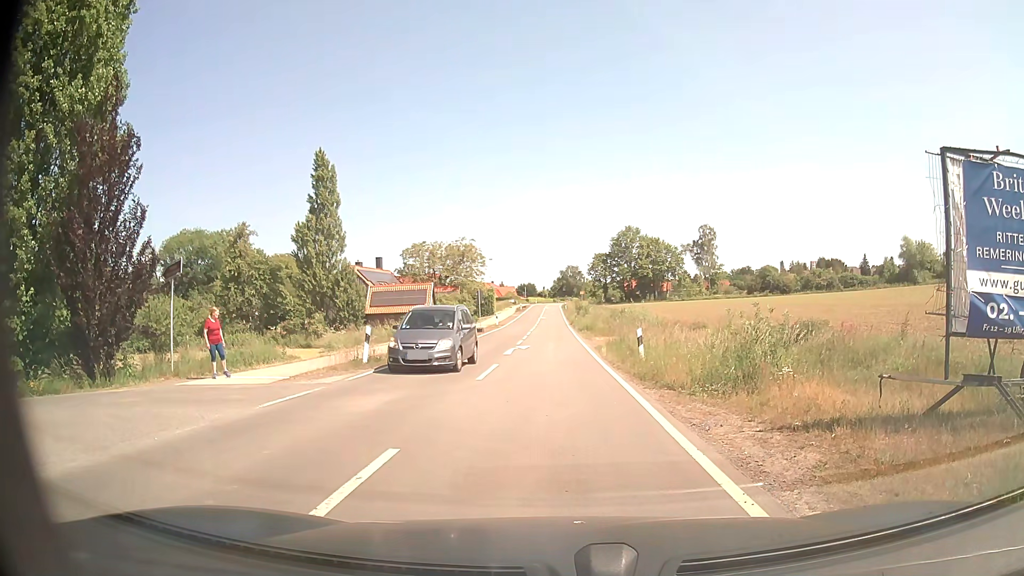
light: Day
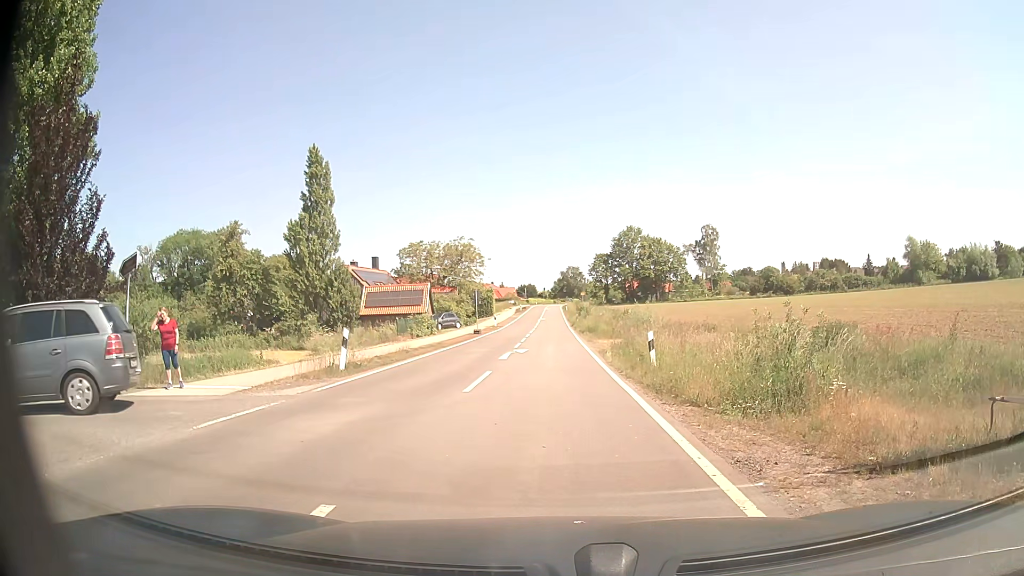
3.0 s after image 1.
(0.0, +2.1) m; 0°
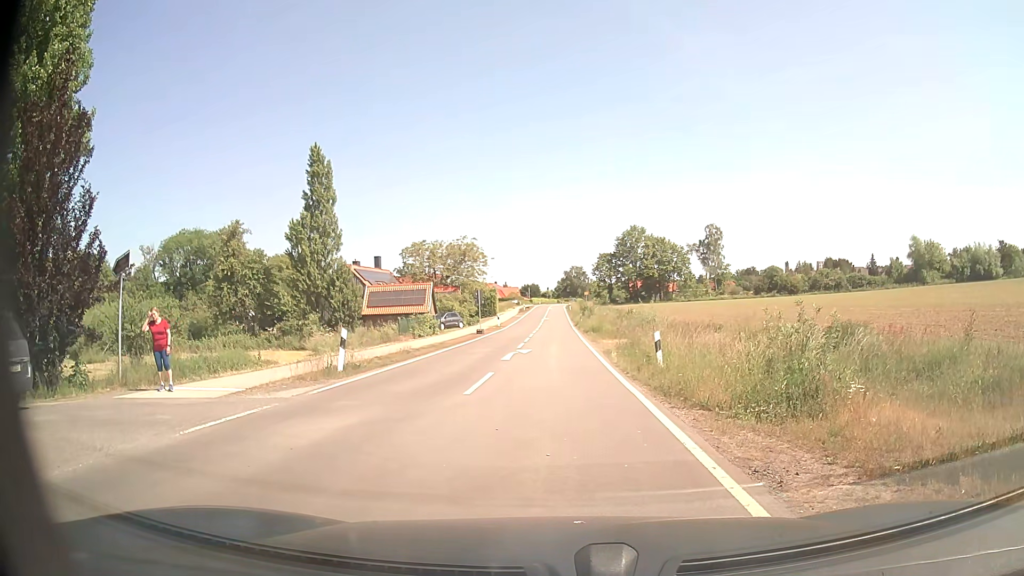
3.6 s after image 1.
(0.0, +0.4) m; 0°
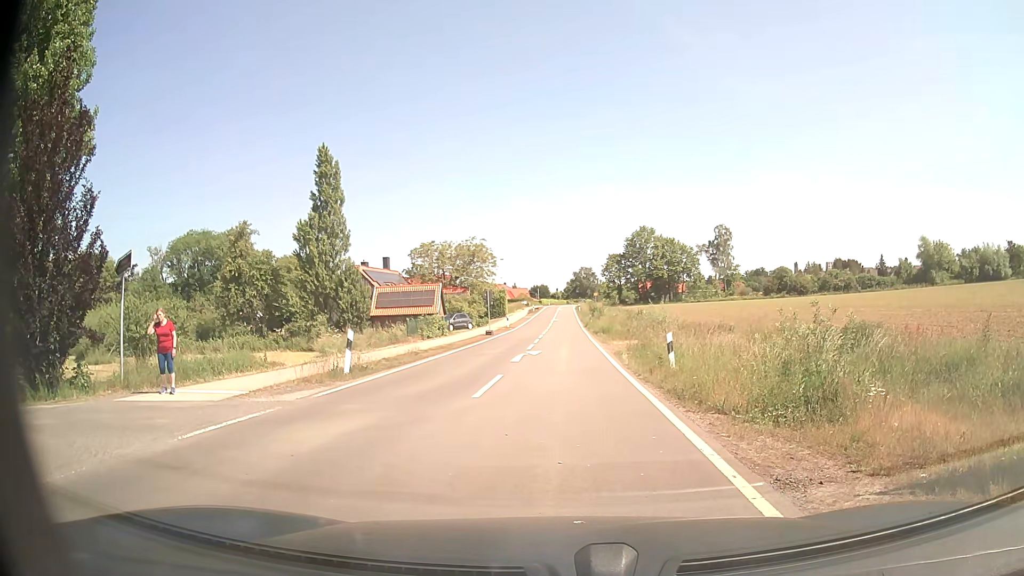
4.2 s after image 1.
(0.0, +0.3) m; 0°
